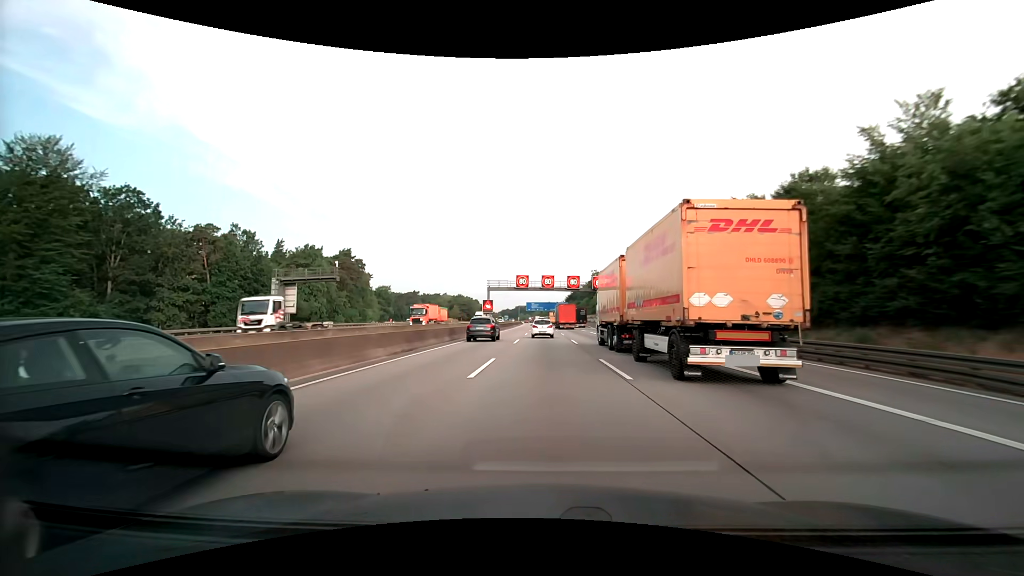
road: motorway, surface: asphalt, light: Day
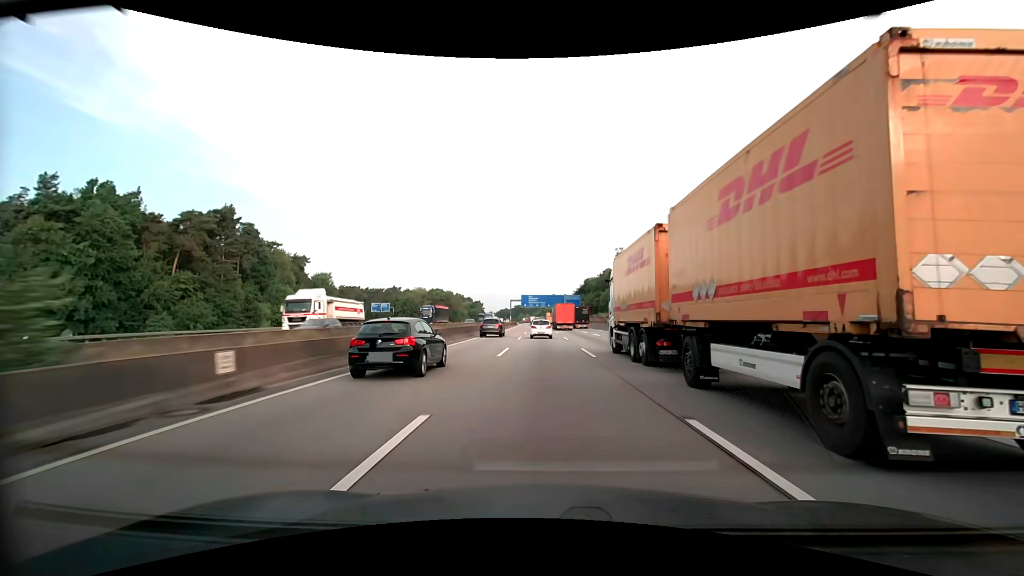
(0.0, +64.6) m; 0°
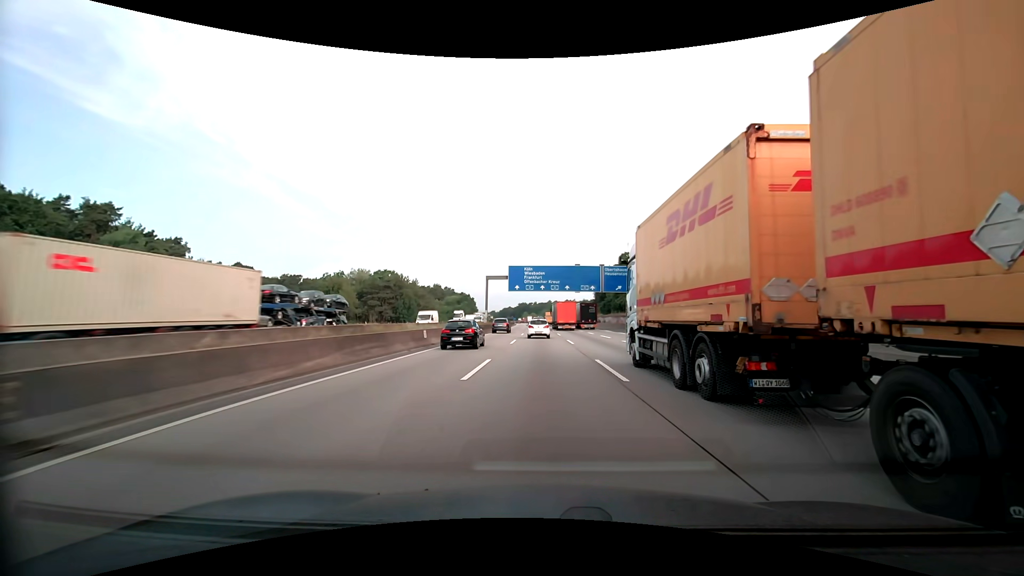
(-0.8, +79.8) m; -1°
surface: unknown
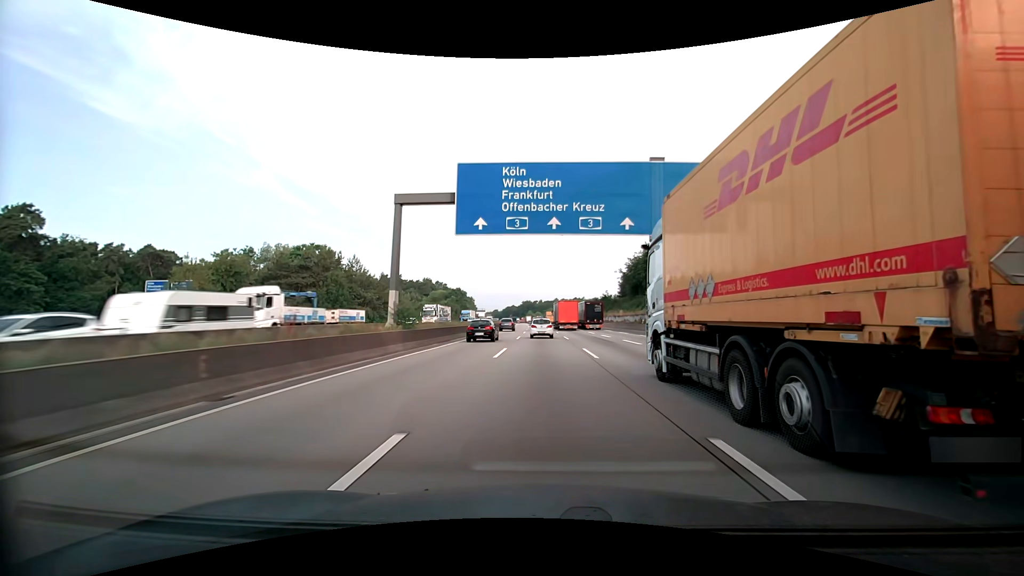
(-0.2, +47.2) m; 0°
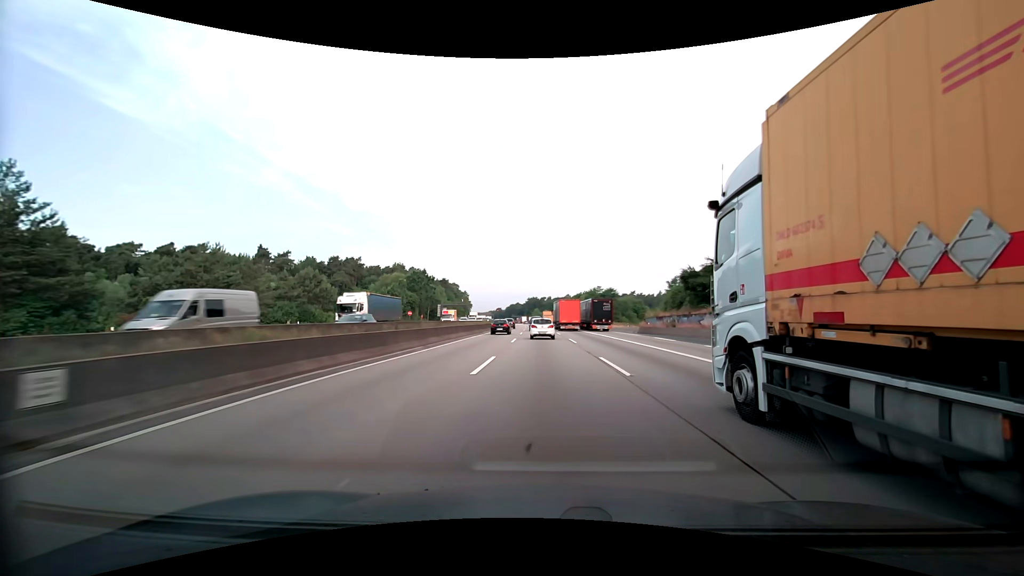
(-0.7, +77.4) m; -1°
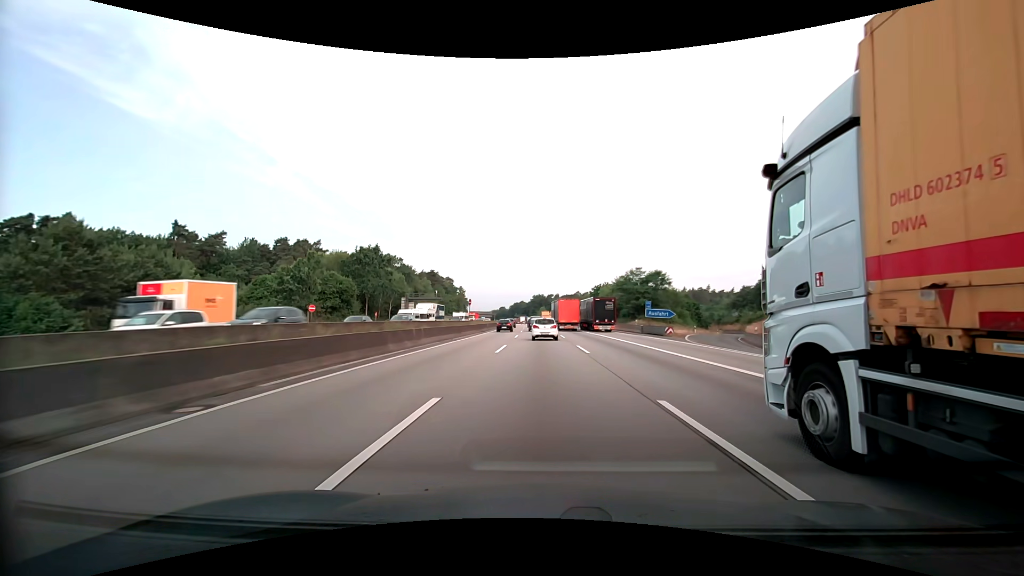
(-0.2, +45.6) m; -1°
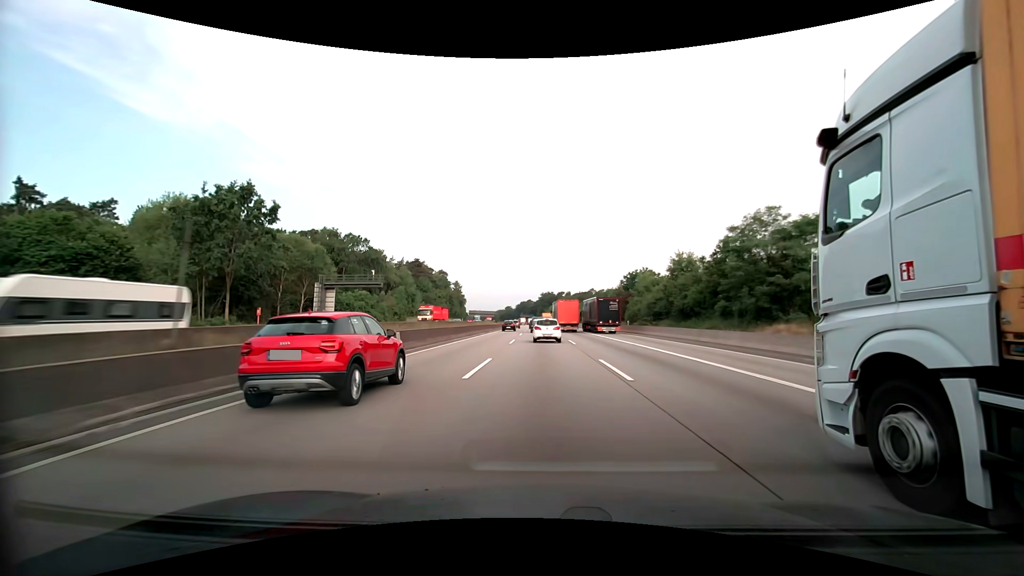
(-0.4, +44.9) m; -1°
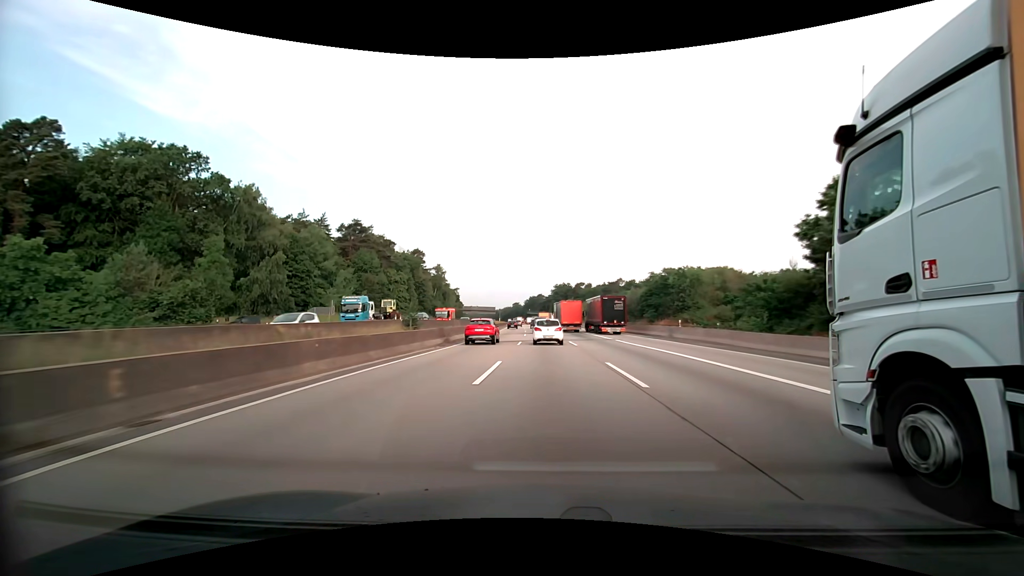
(-0.9, +73.0) m; -1°
(0, +10) (0, +20) (0, +30) (0, +40) (0, +50) (-1, +60) (-1, +70) (-1, +80) (-2, +90) (-2, +100) m
